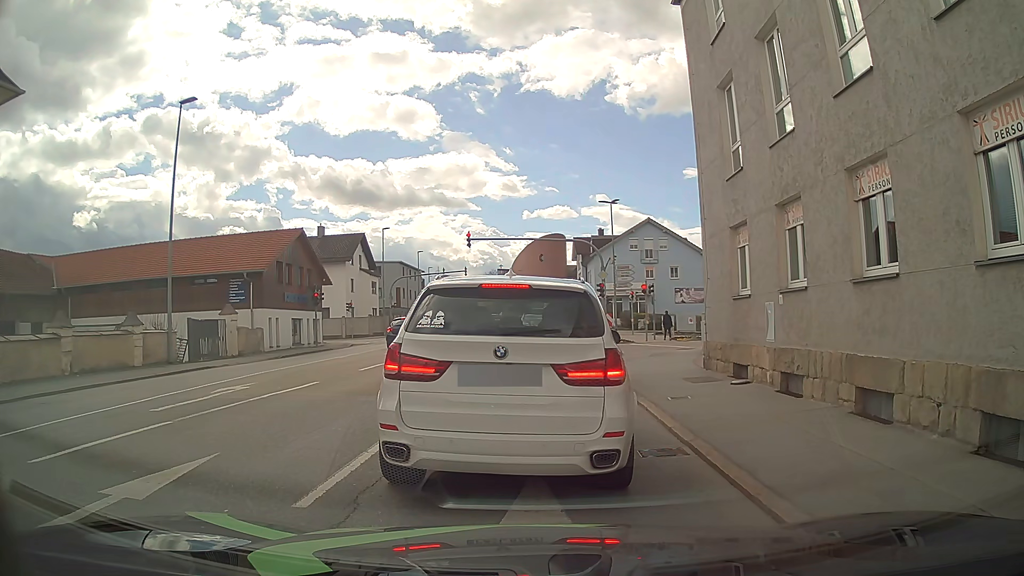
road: tertiary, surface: asphalt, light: Day
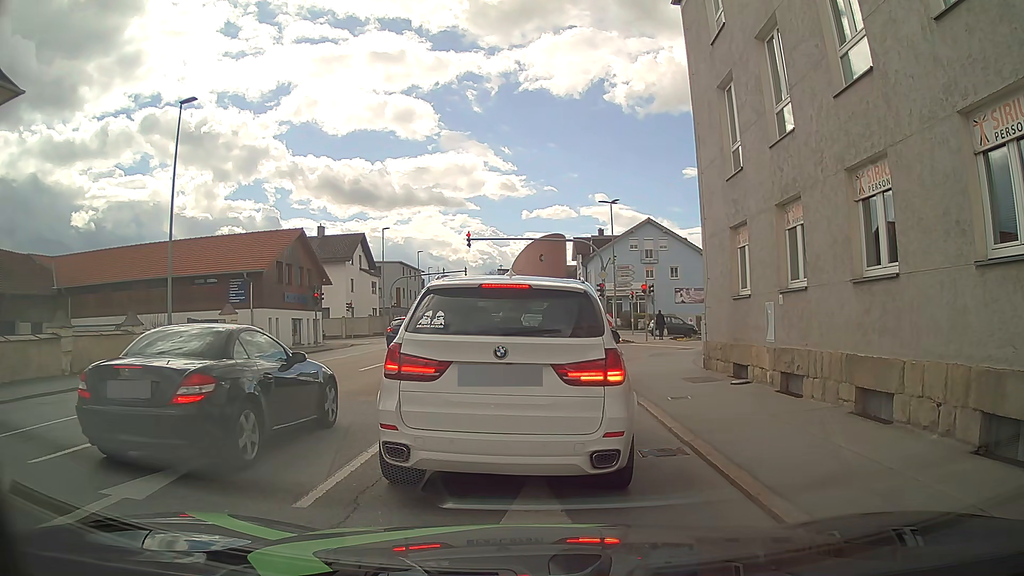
(0.0, 0.0) m; 0°
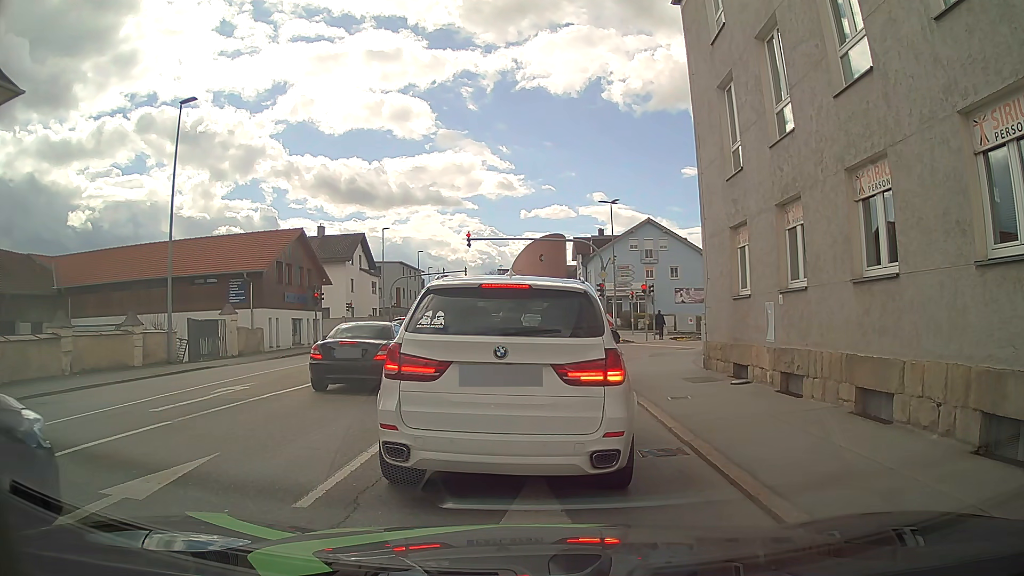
(0.0, 0.0) m; 0°
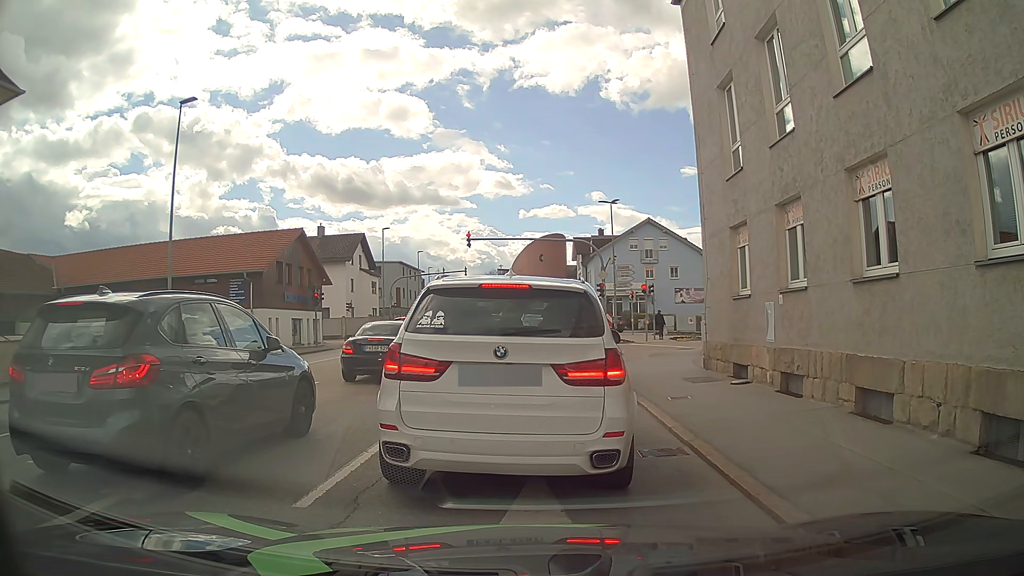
(0.0, 0.0) m; 0°
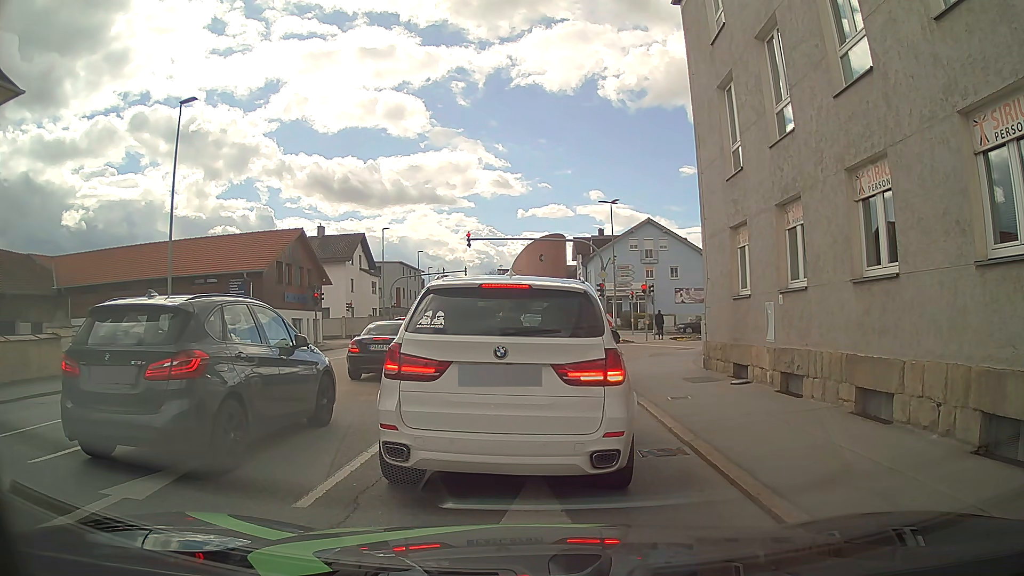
(0.0, 0.0) m; 0°
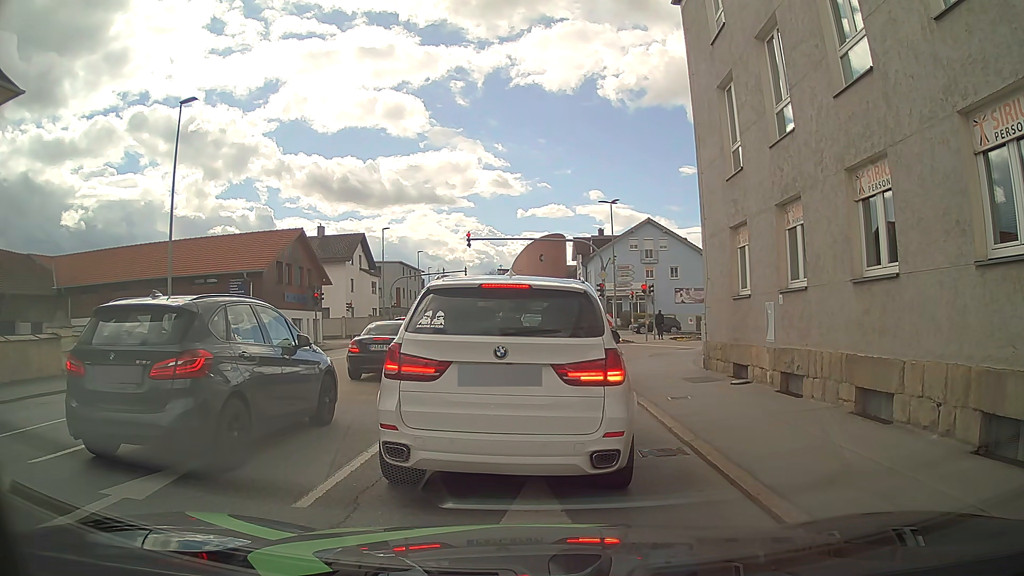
(0.0, 0.0) m; 0°
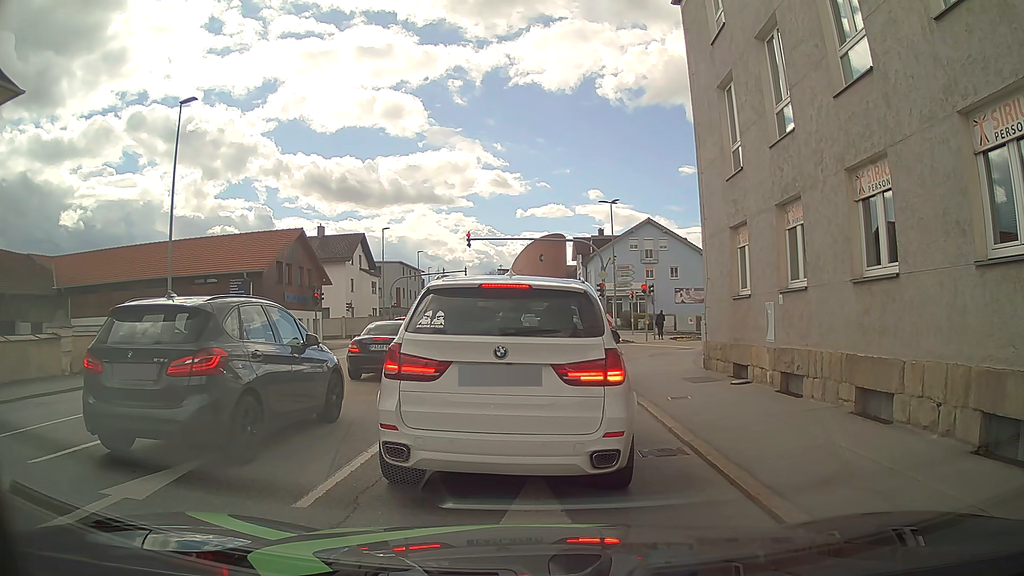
(0.0, 0.0) m; 0°
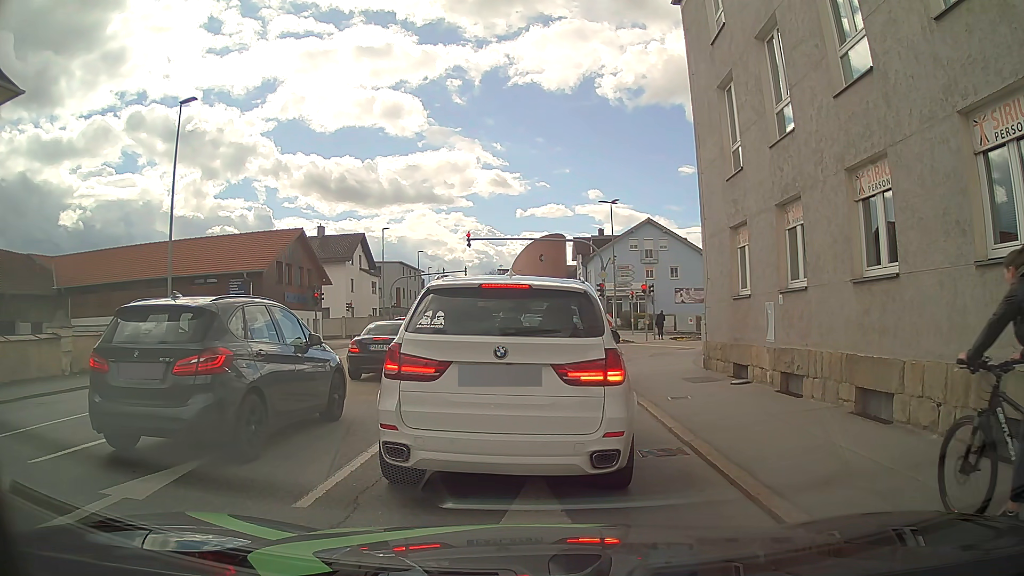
(0.0, 0.0) m; 0°
